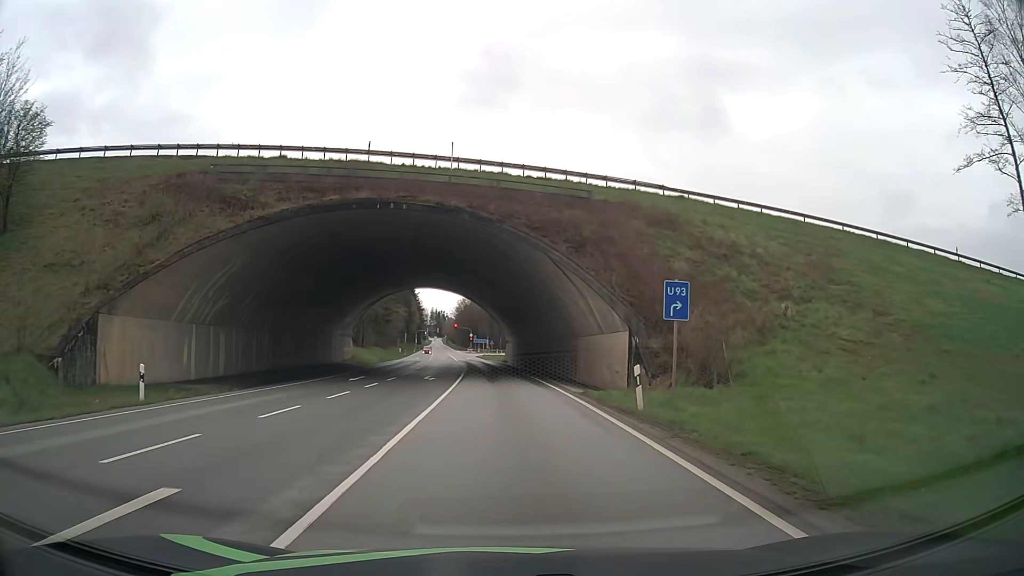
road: primary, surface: asphalt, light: Day
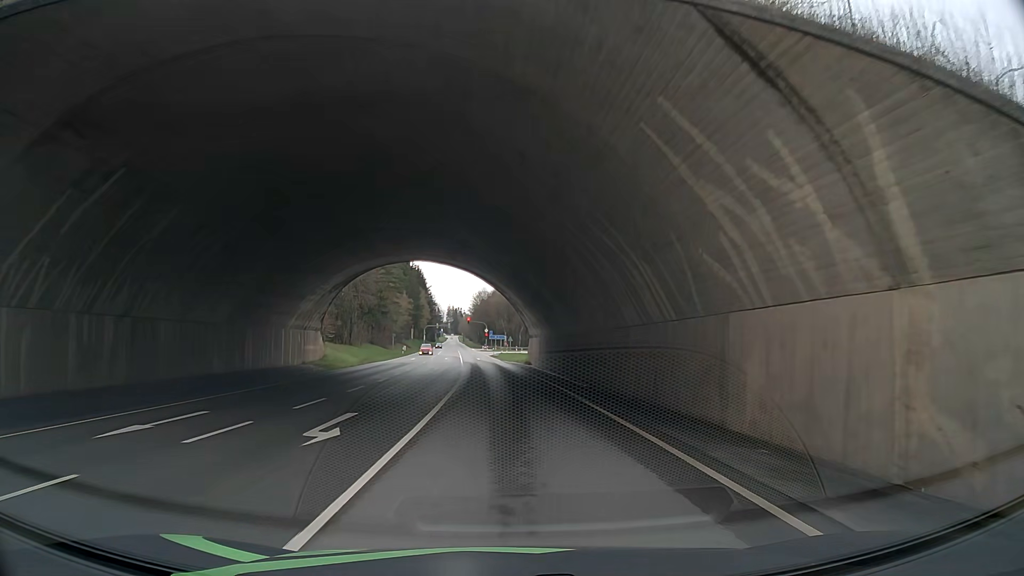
(-0.3, +22.3) m; -1°
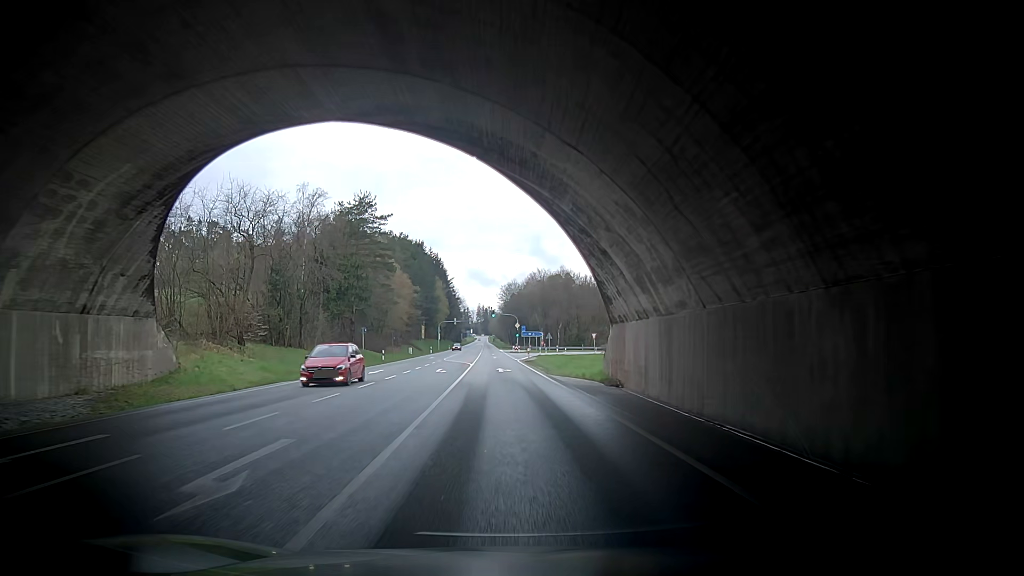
(-1.3, +35.1) m; -1°
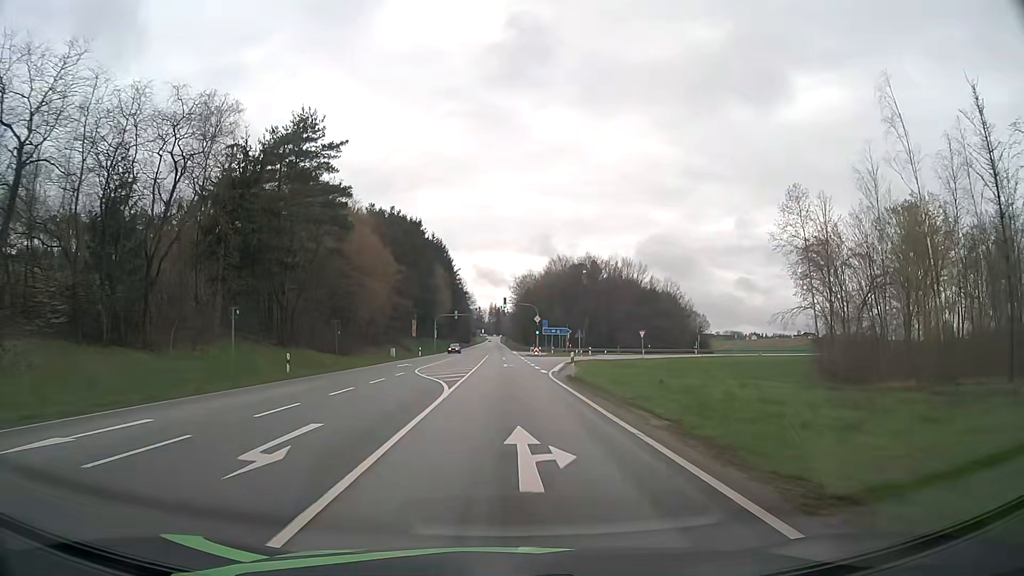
(+0.3, +28.6) m; -3°
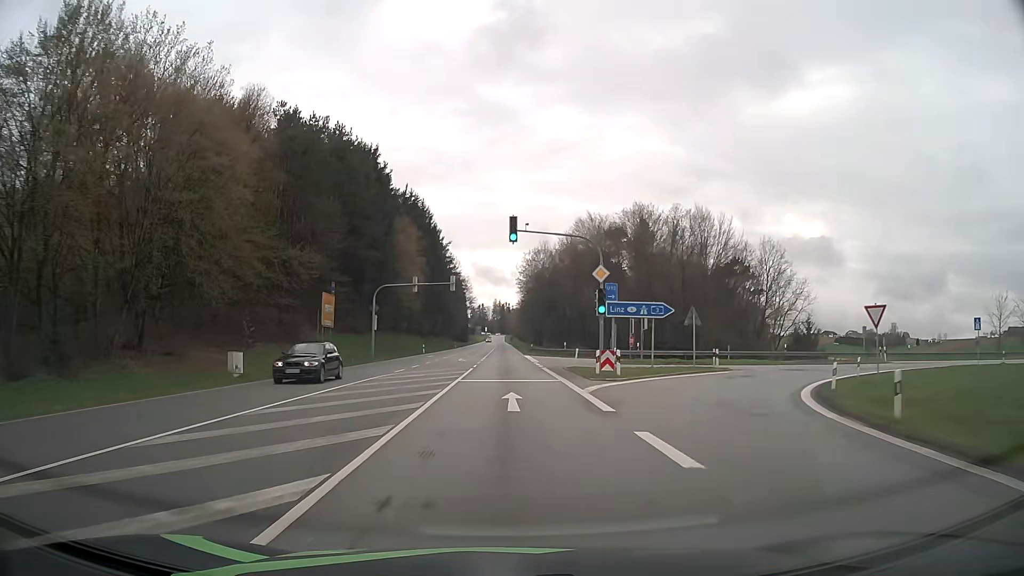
(-0.1, +50.1) m; 0°
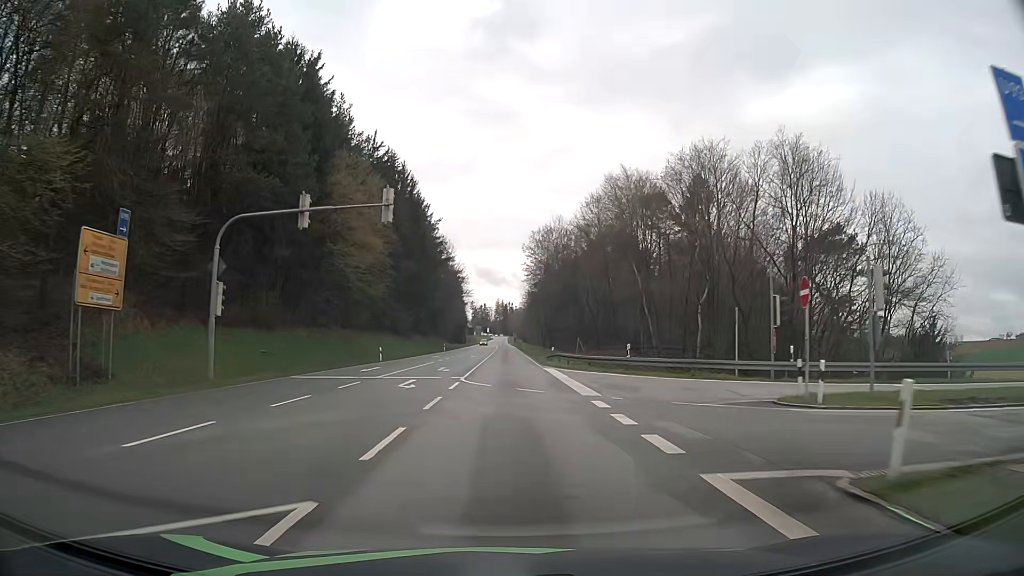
(-0.2, +29.2) m; 0°
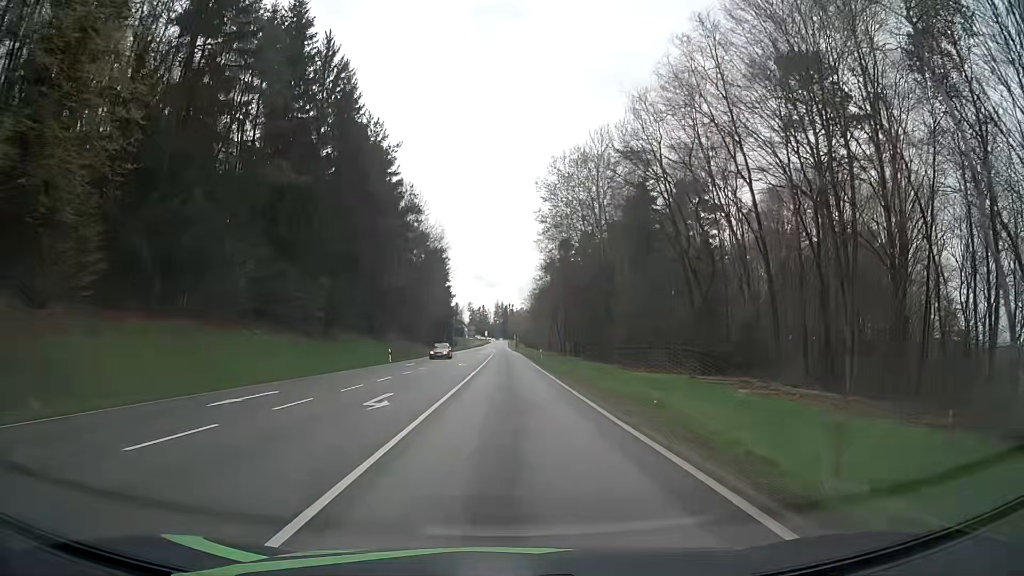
(-0.1, +47.7) m; 0°
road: secondary
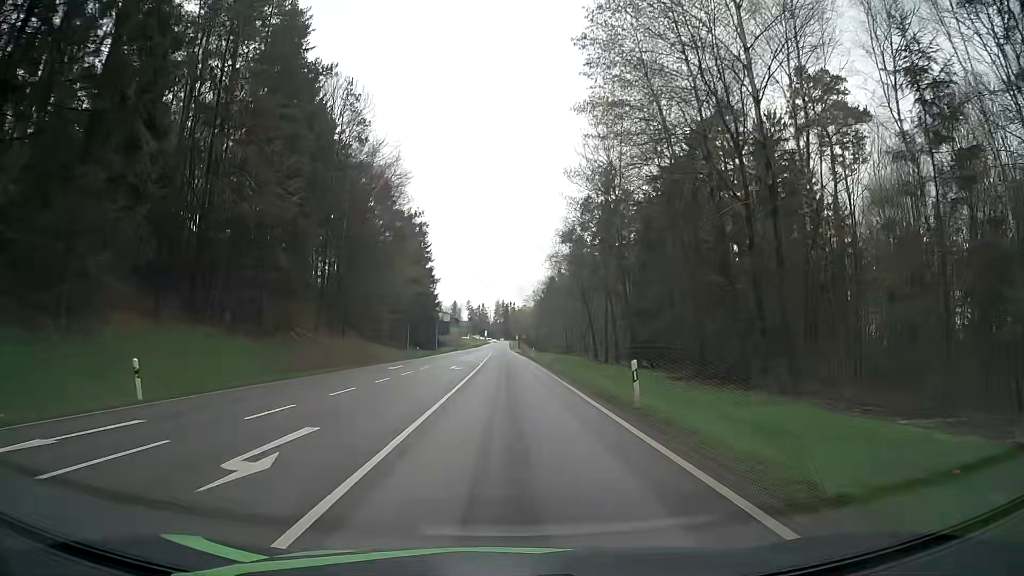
(0.0, +38.2) m; 0°
(0, +10) (0, +20) (0, +30) (0, +40) (0, +50) (0, +60) (0, +70) (0, +80) (0, +90) (0, +100) m
